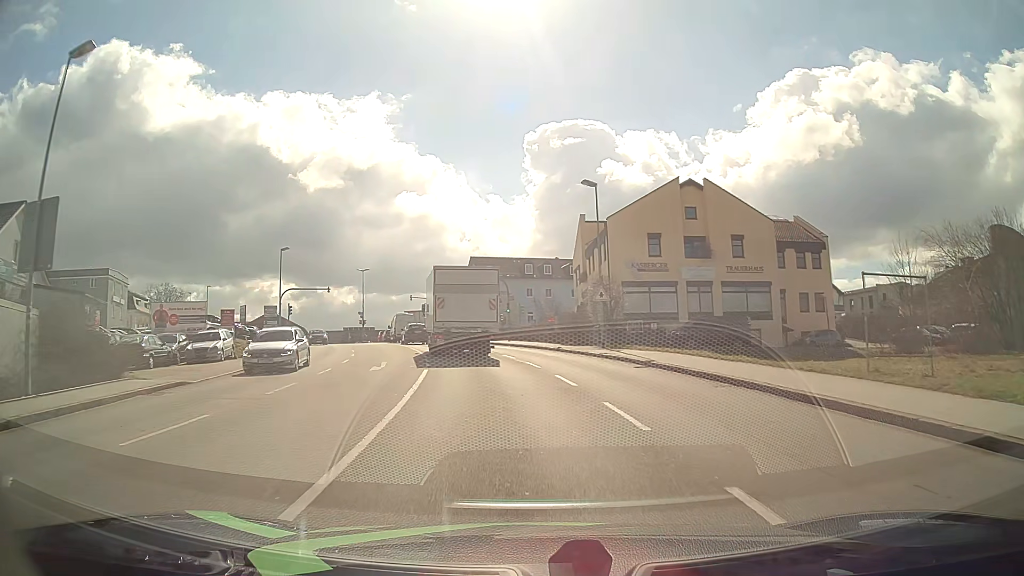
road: tertiary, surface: asphalt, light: Day
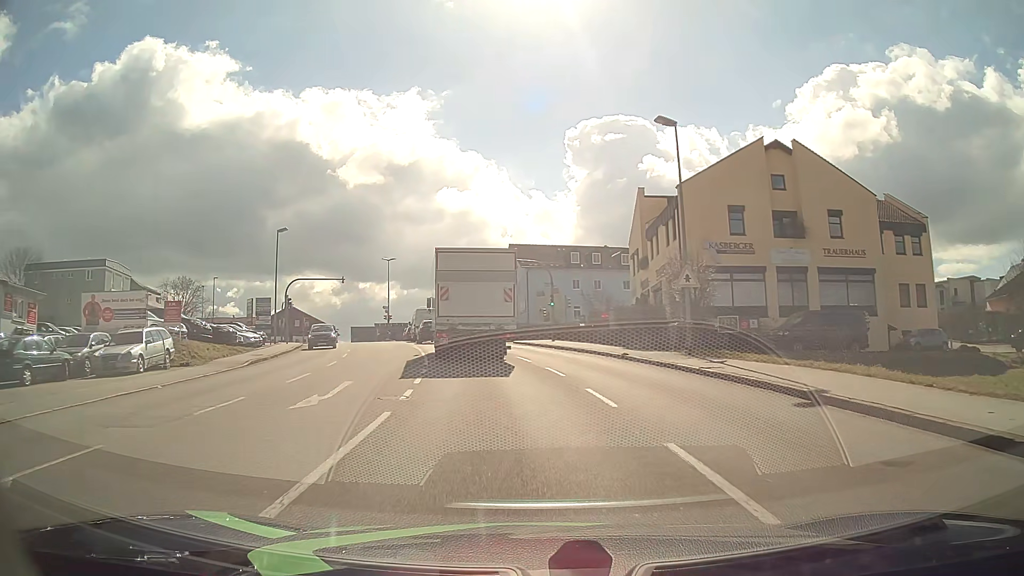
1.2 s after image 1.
(-0.3, +10.0) m; -4°
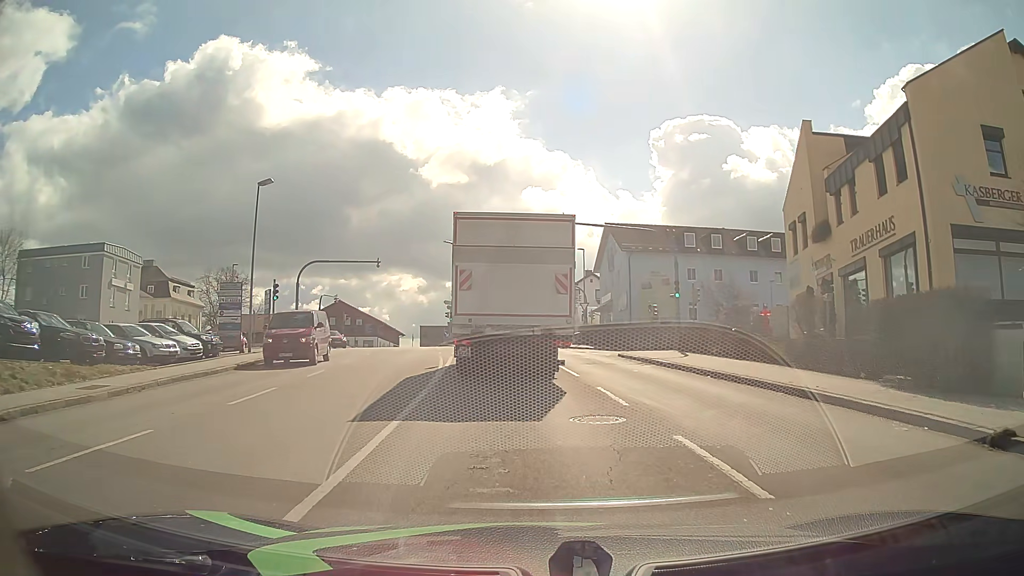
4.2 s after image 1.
(-1.0, +16.8) m; -8°
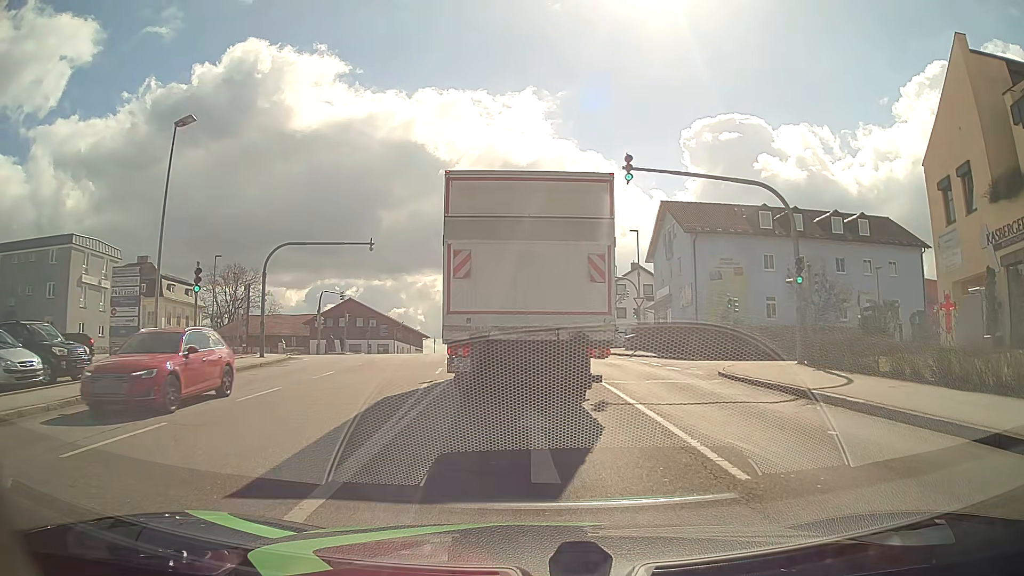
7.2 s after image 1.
(-0.2, +11.2) m; -2°
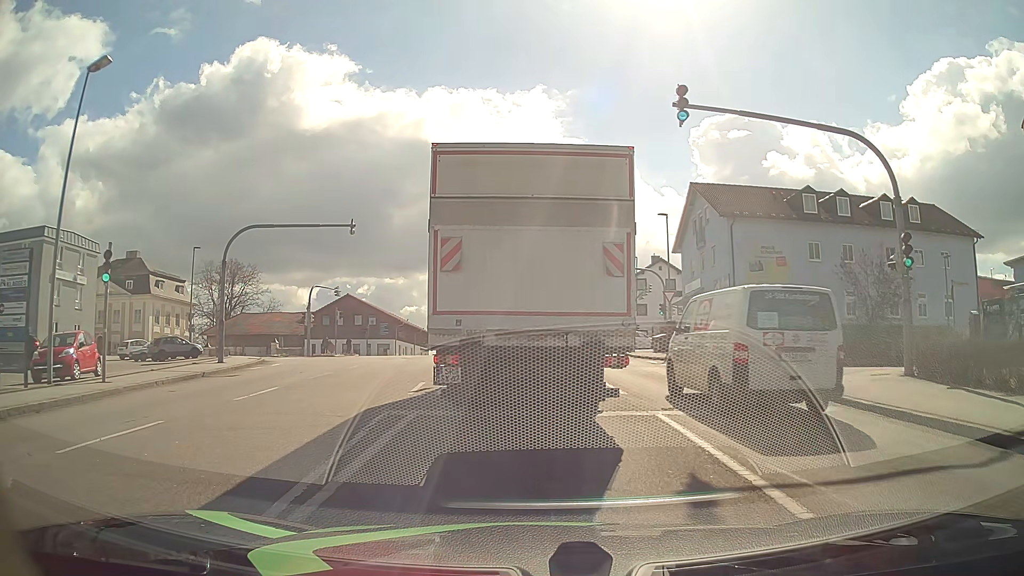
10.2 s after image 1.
(-0.1, +5.9) m; -1°
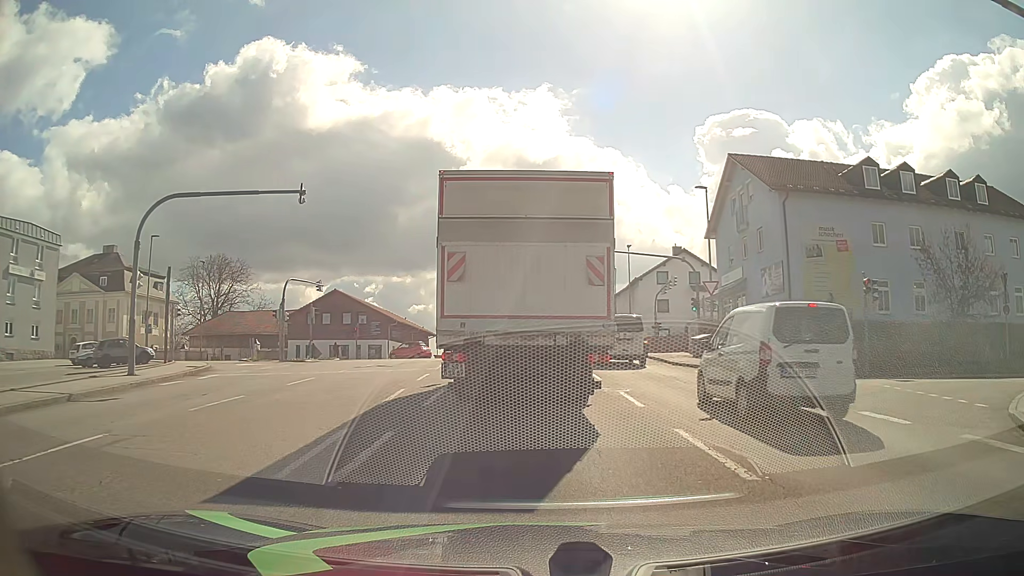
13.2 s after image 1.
(0.0, +7.7) m; -1°
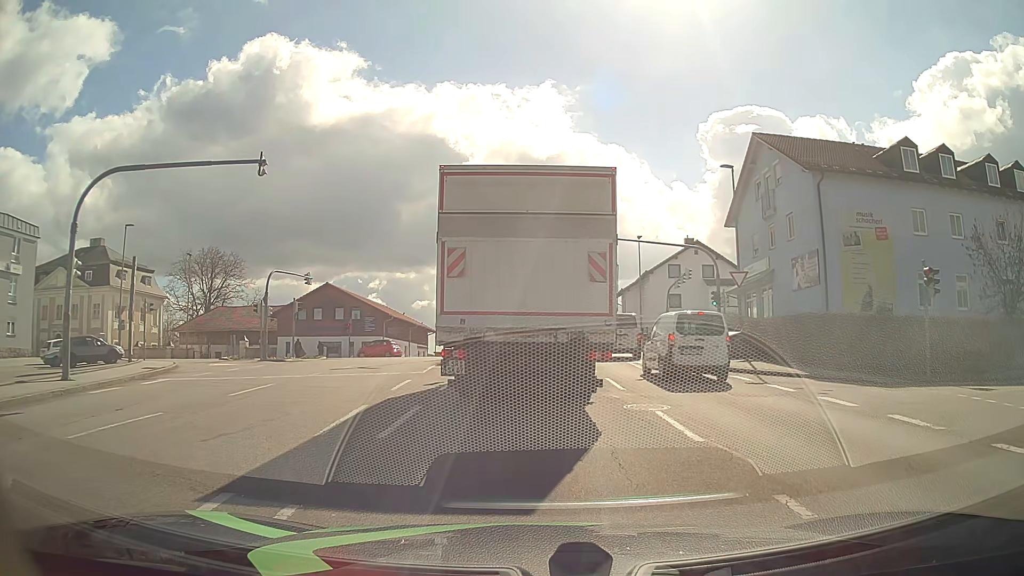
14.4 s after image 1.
(0.0, +3.8) m; 0°
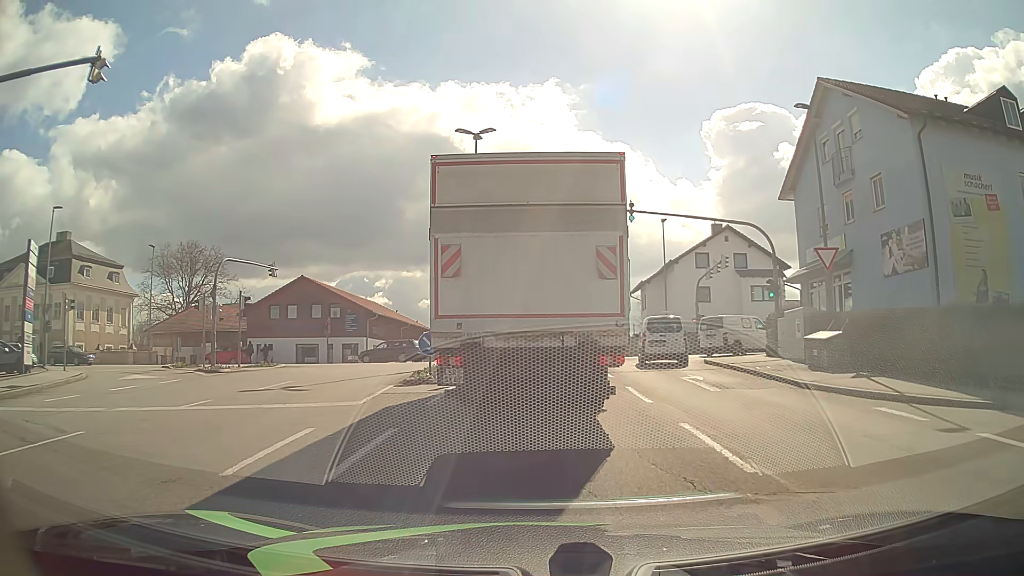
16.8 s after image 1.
(0.0, +8.3) m; 0°
(0, +10) (0, +20) (0, +30) (-2, +39) (-11, +44) (-21, +46) (-31, +46) (-41, +47) (-51, +47) (-61, +47) m
